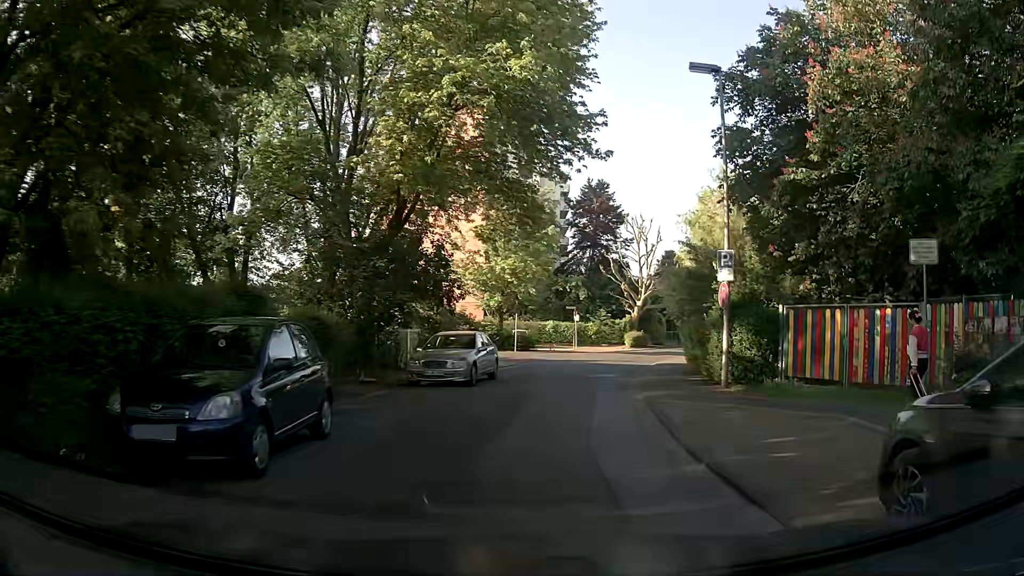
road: residential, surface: asphalt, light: Day
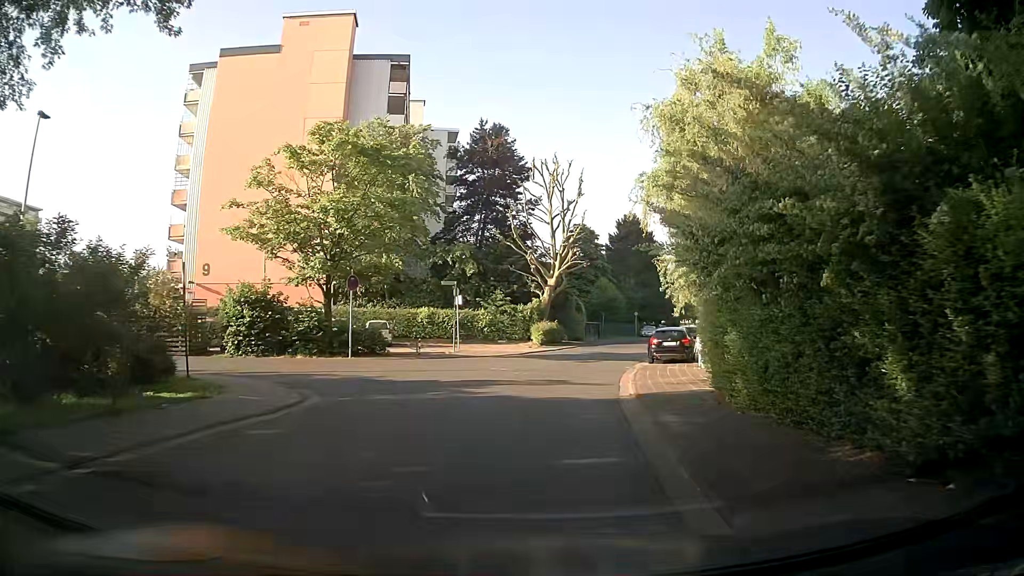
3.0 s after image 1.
(+1.3, +19.1) m; +7°
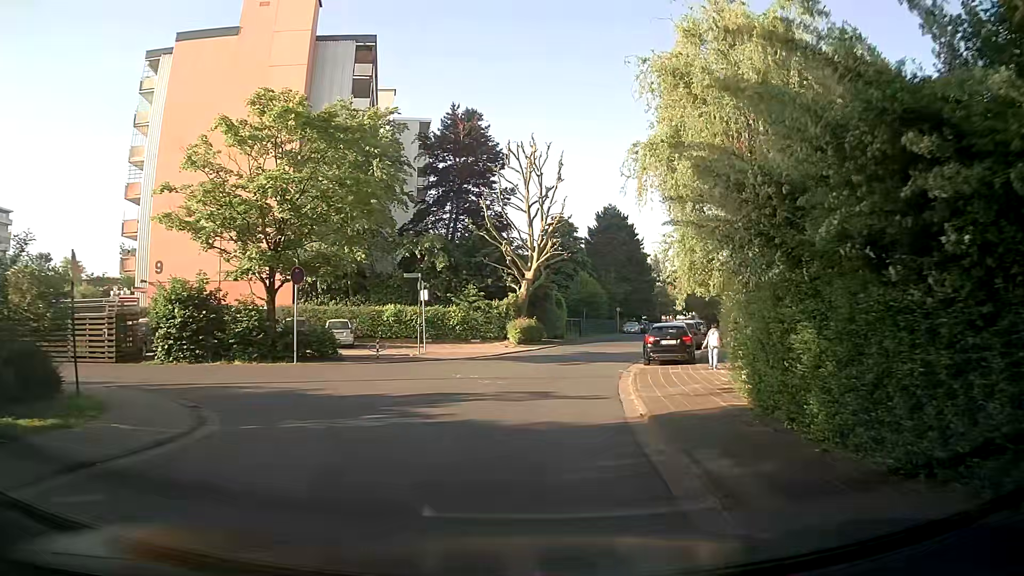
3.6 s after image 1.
(+0.1, +3.8) m; +3°
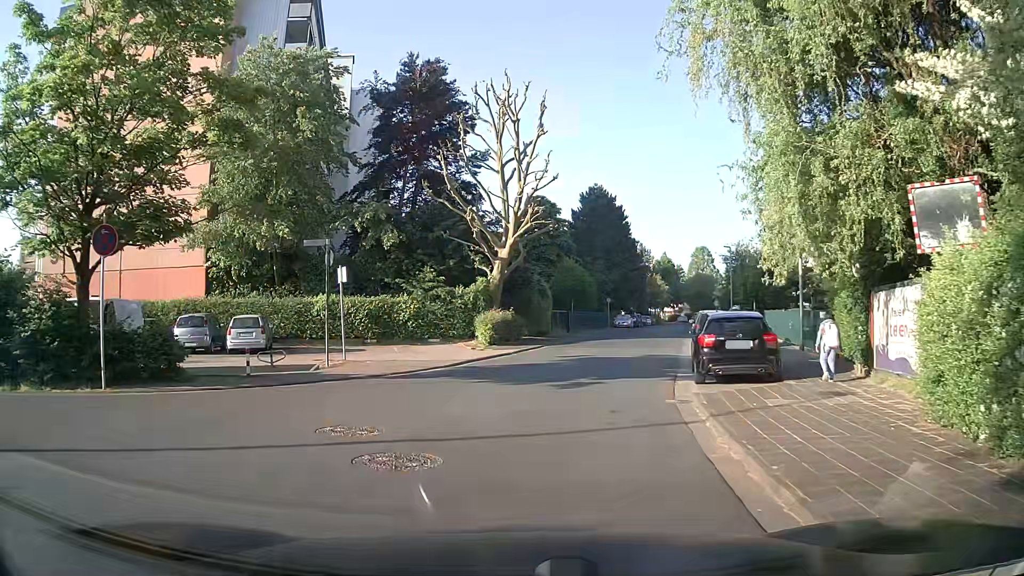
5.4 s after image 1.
(+0.2, +9.5) m; +1°
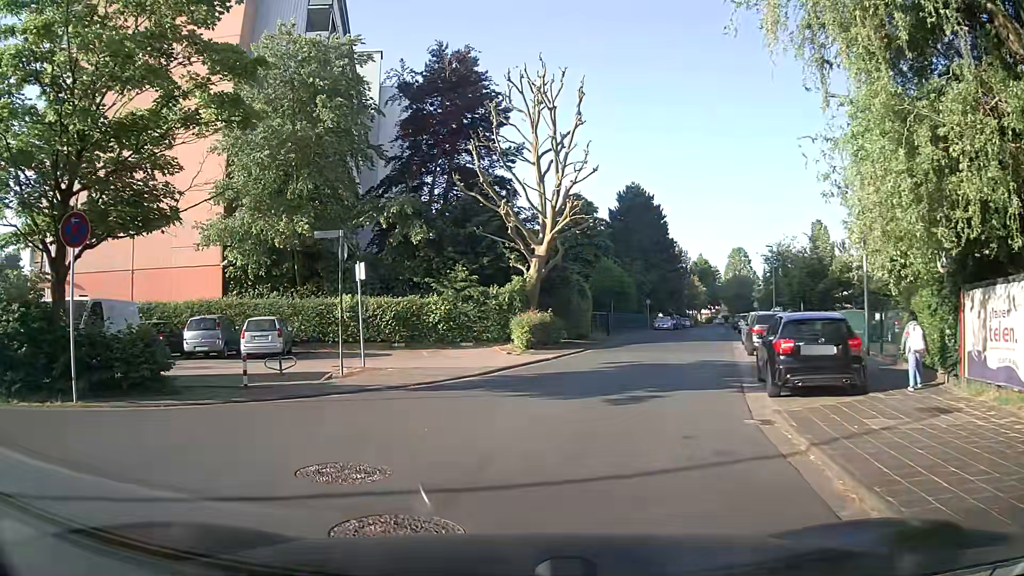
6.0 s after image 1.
(0.0, +2.0) m; -3°
